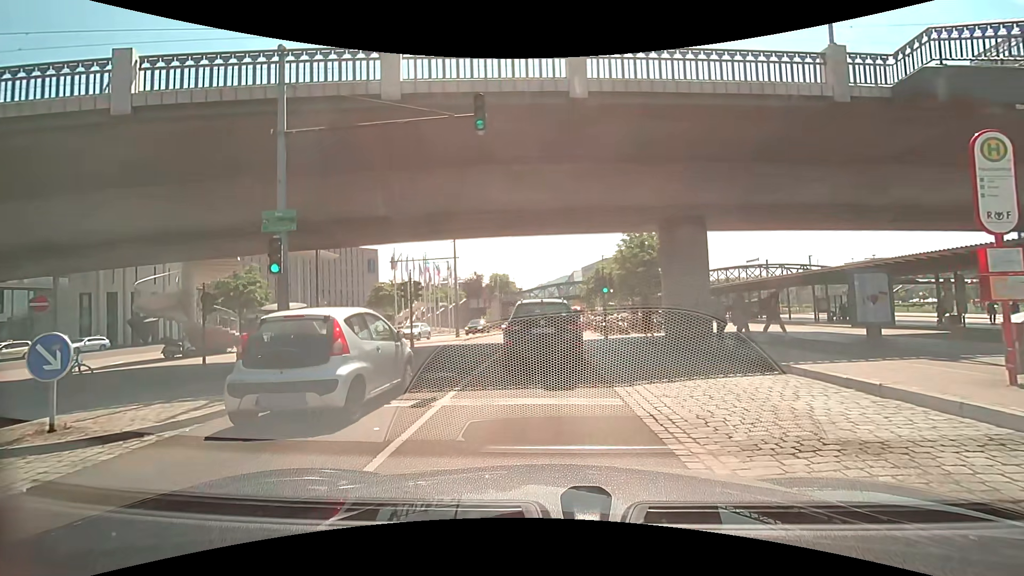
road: primary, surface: asphalt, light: Day
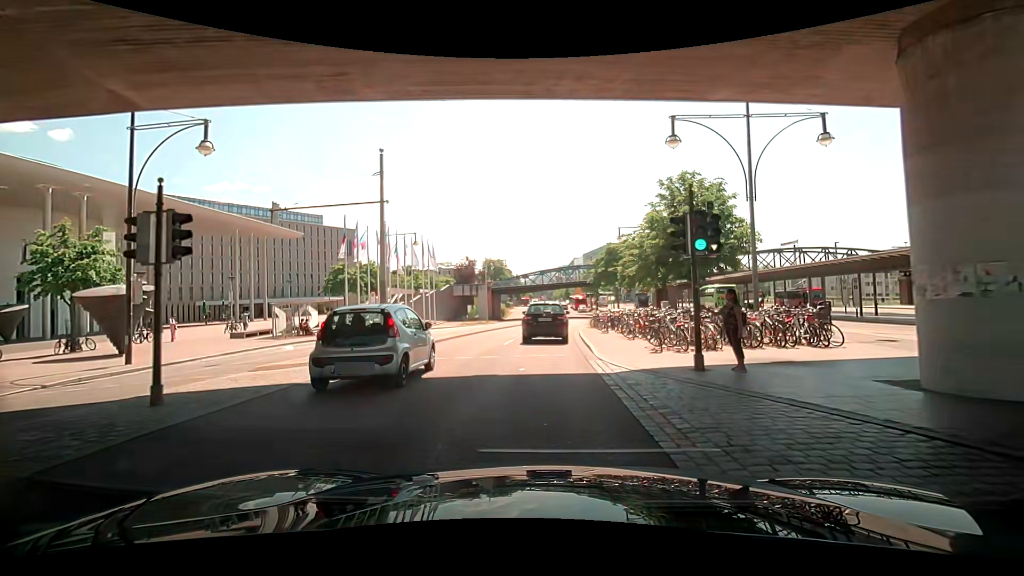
(-0.4, +16.0) m; -2°
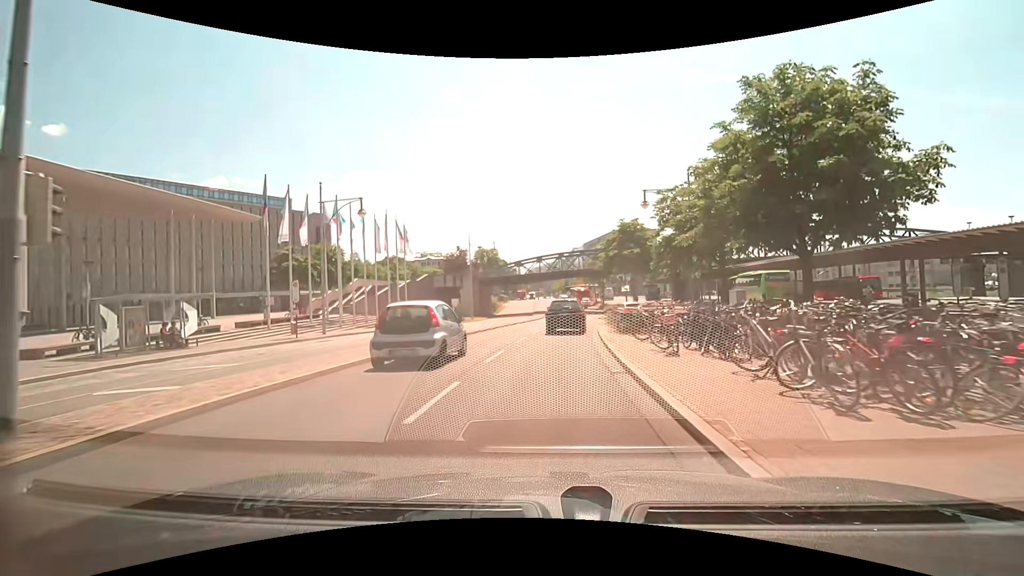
(+0.2, +13.5) m; +1°
